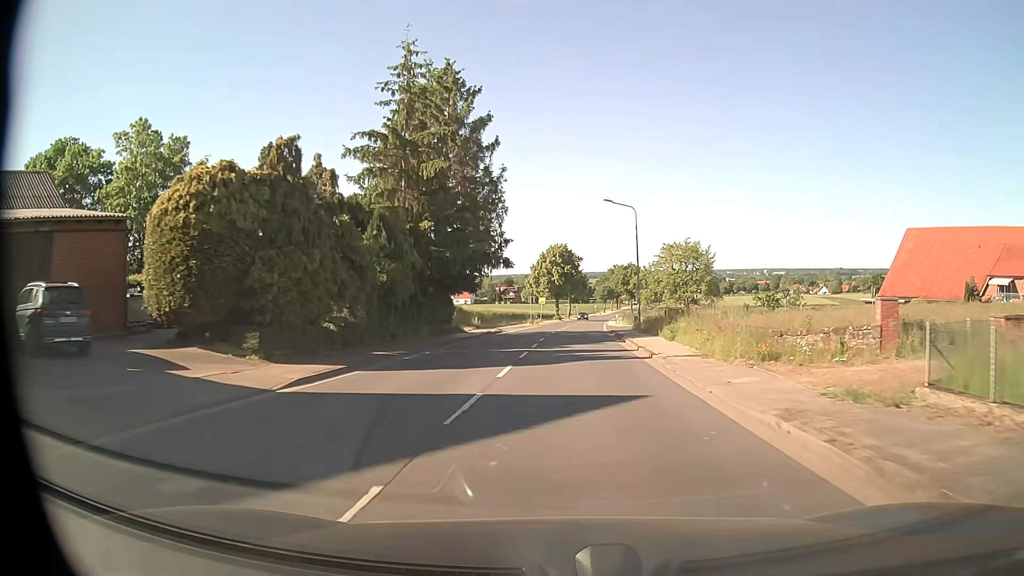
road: tertiary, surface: asphalt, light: Day
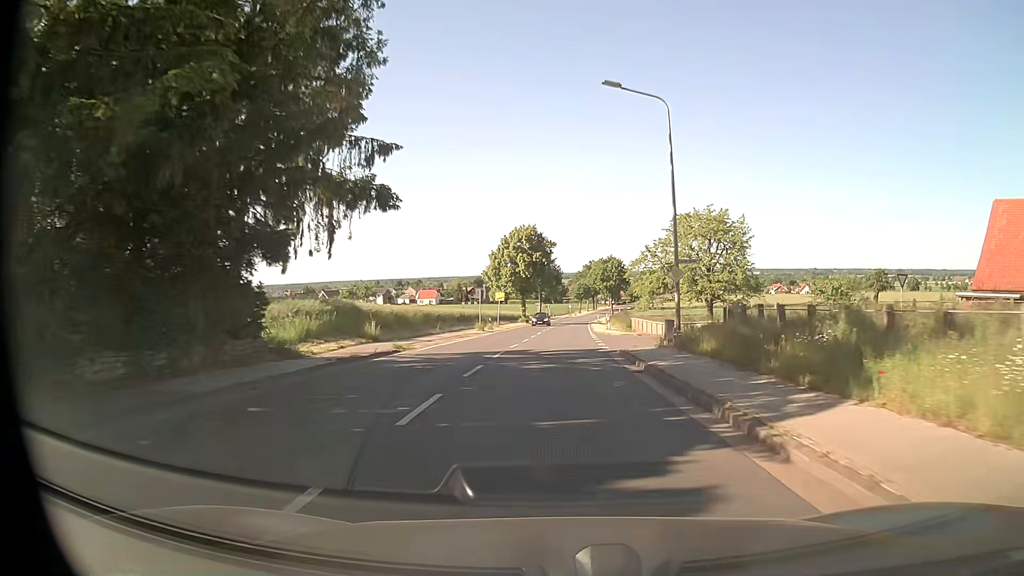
(+0.7, +24.2) m; +2°
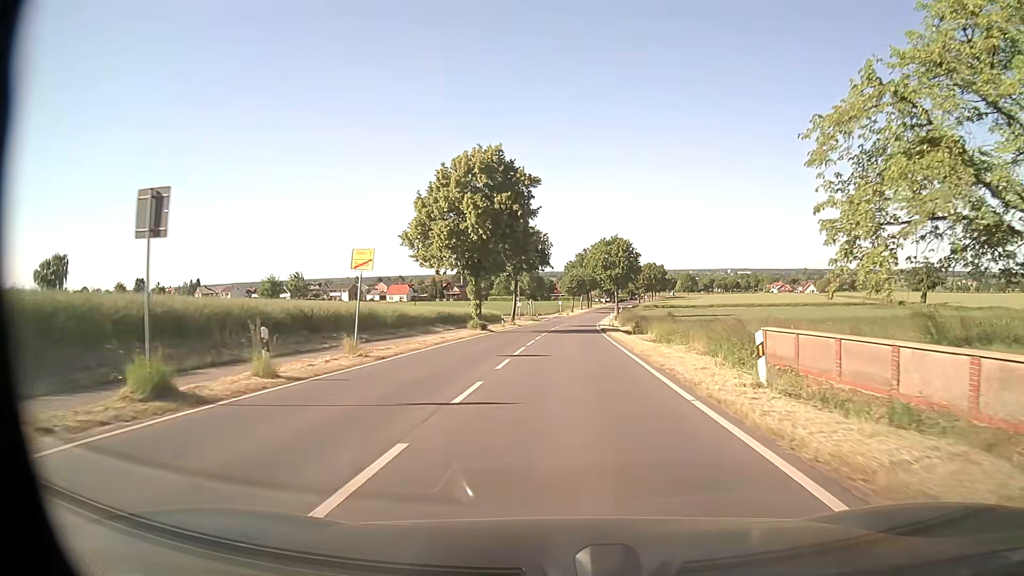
(+0.2, +40.4) m; +1°
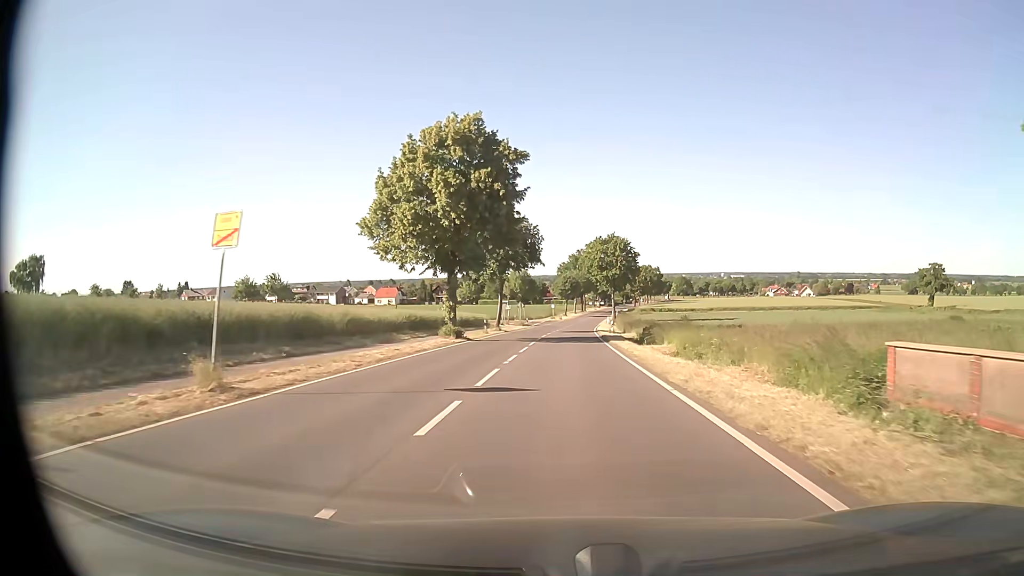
(0.0, +8.3) m; 0°
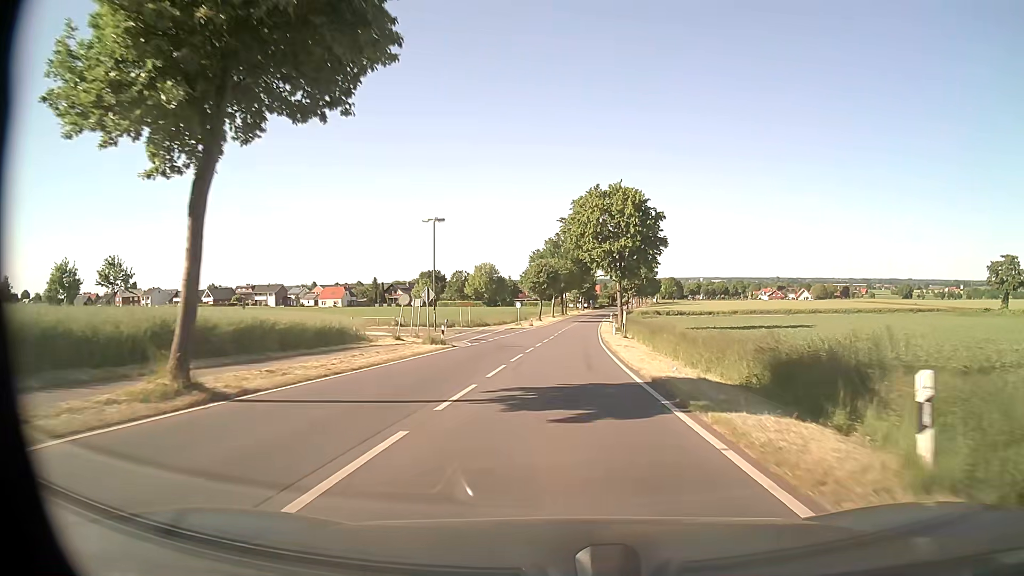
(+1.1, +45.8) m; +2°
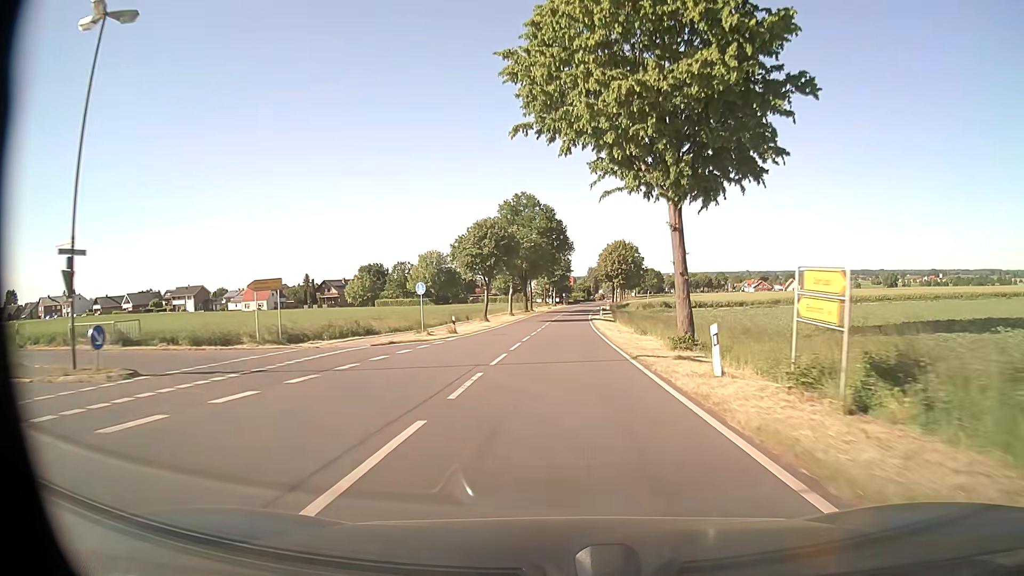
(+1.0, +42.8) m; +3°
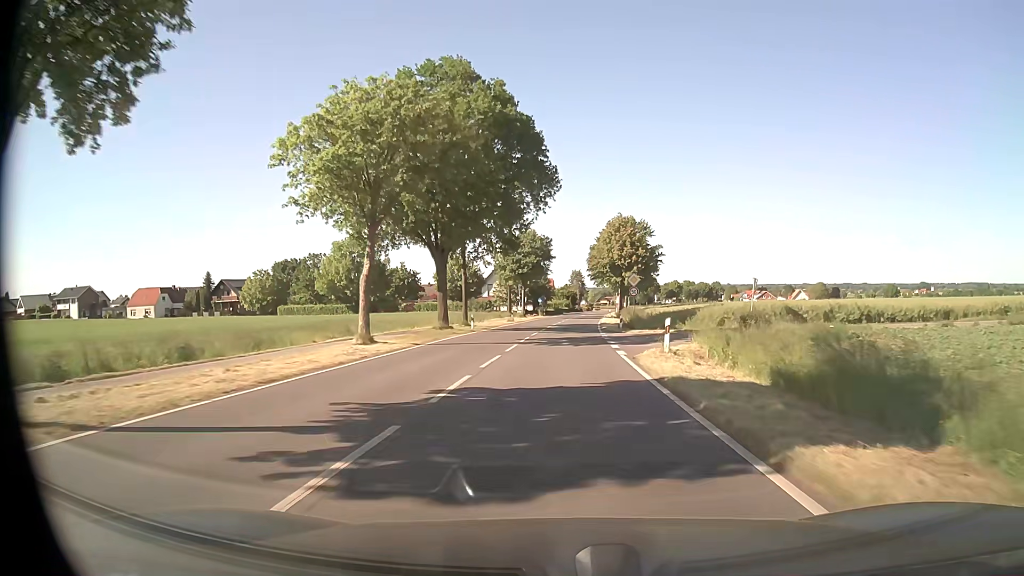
(+0.9, +55.1) m; +1°
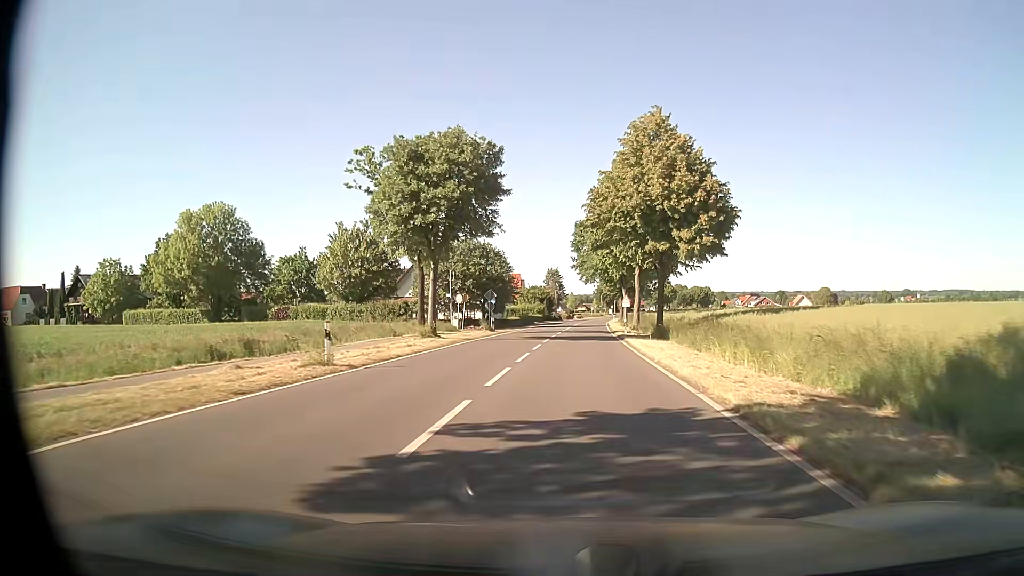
(+1.2, +45.9) m; +2°
(0, +10) (0, +20) (+1, +30) (+1, +40) (+2, +50) (+3, +60) (+3, +70) (+4, +80) (+5, +90) (+6, +100) m
